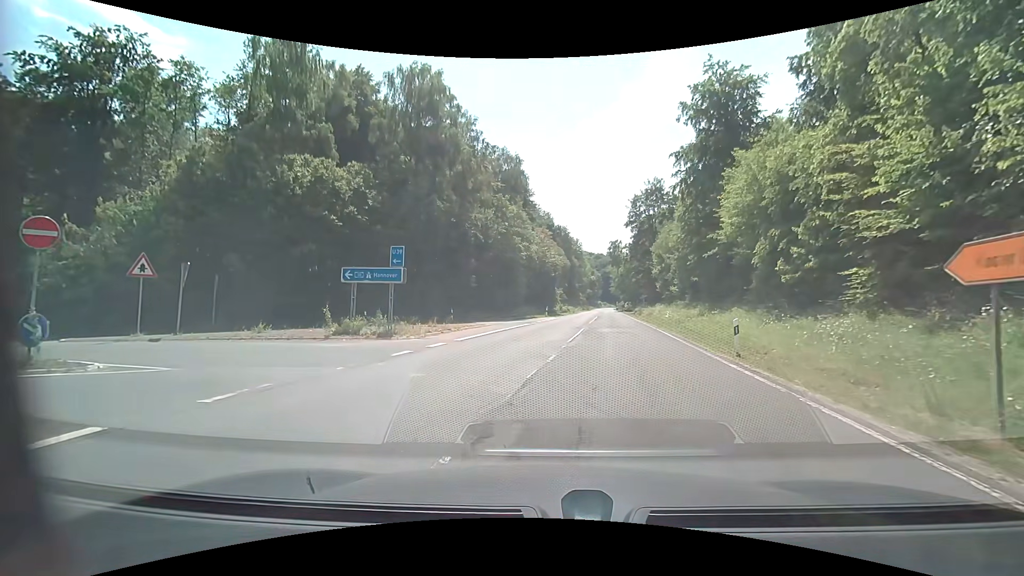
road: secondary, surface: asphalt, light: Day
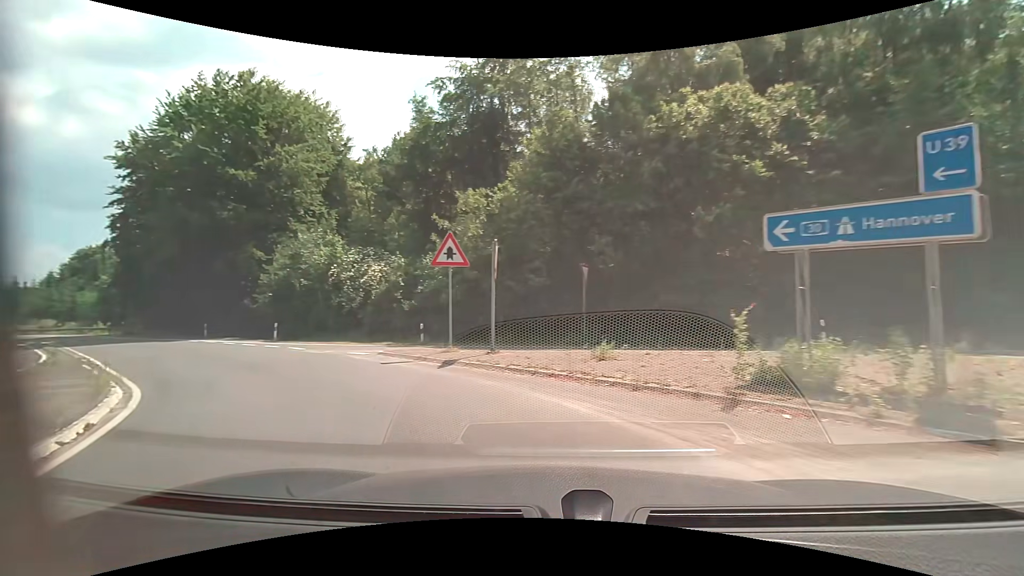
(-3.8, +12.8) m; -47°
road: motorway_link
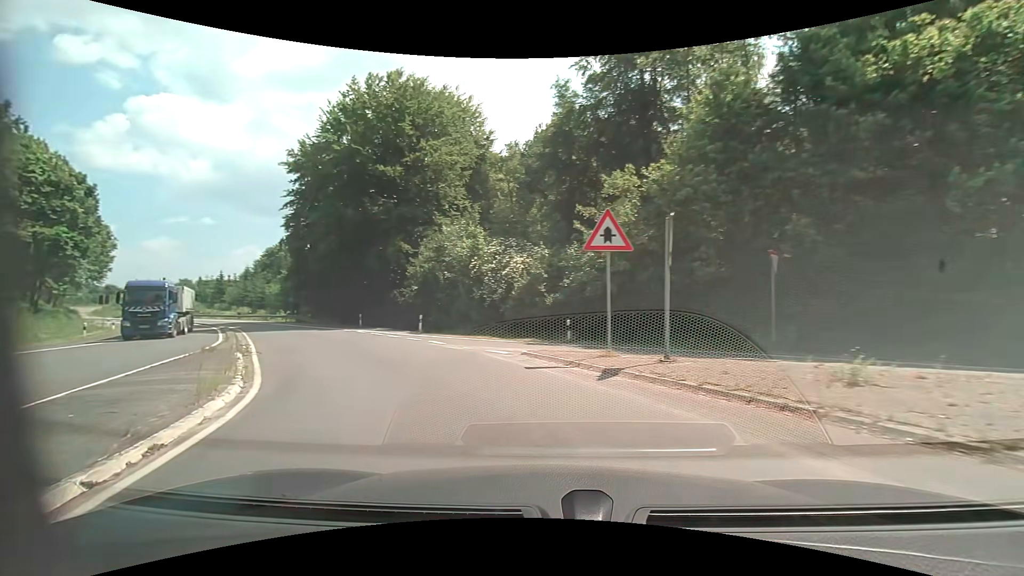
(-0.4, +2.8) m; -16°
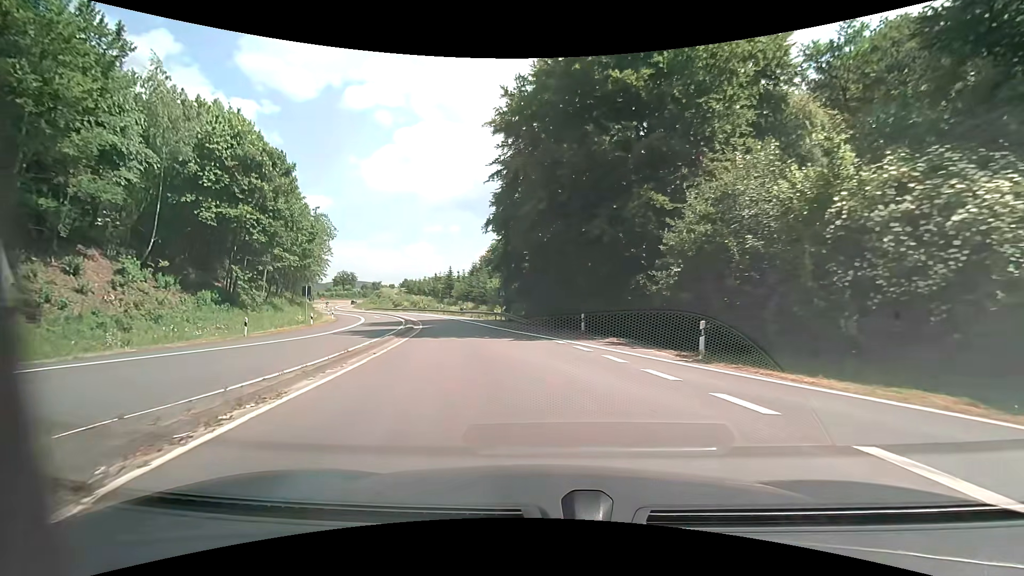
(-4.6, +15.4) m; -25°
(-1, +10) (-2, +20) (-4, +30) (-7, +39) (-10, +49) (-13, +58) (-17, +67) (-21, +77) (-26, +85) (-31, +94) m
